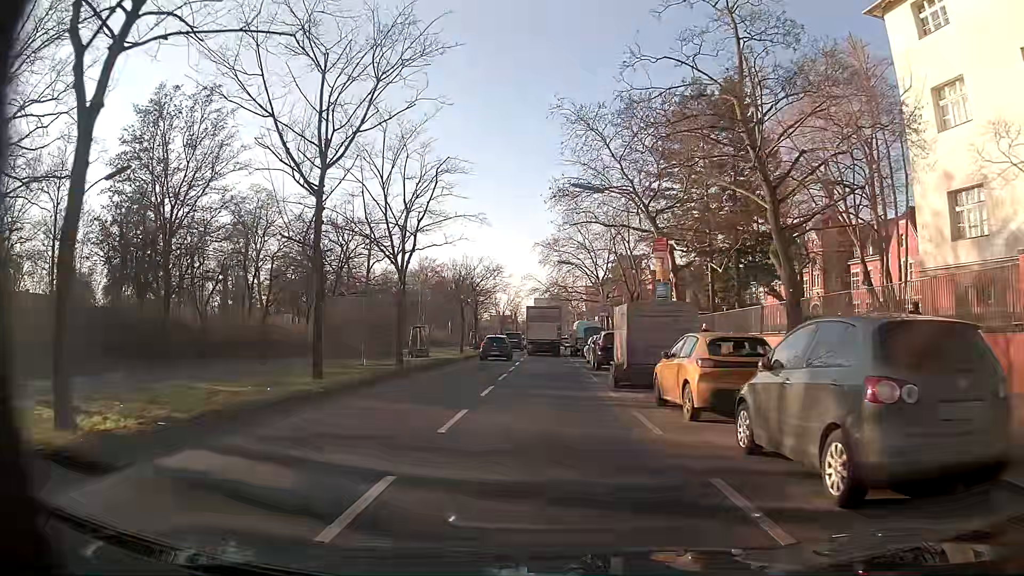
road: secondary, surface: asphalt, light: Day
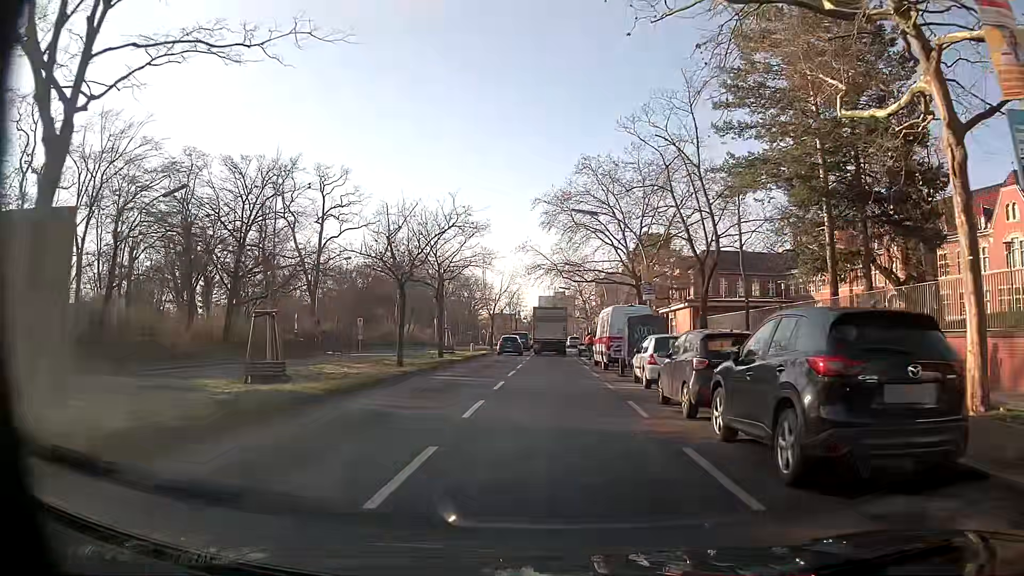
(+0.3, +22.5) m; 0°
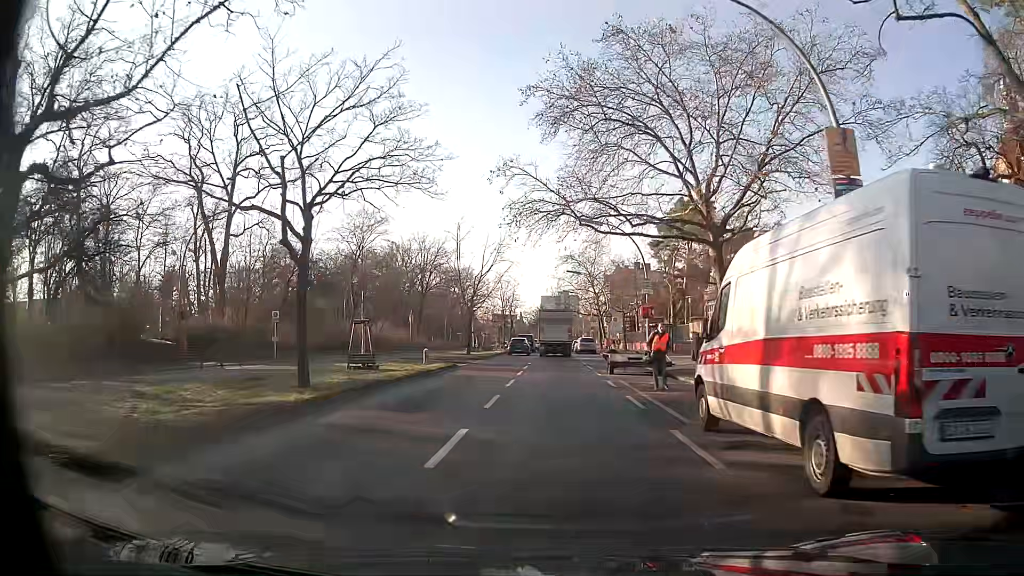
(+0.1, +22.5) m; +1°
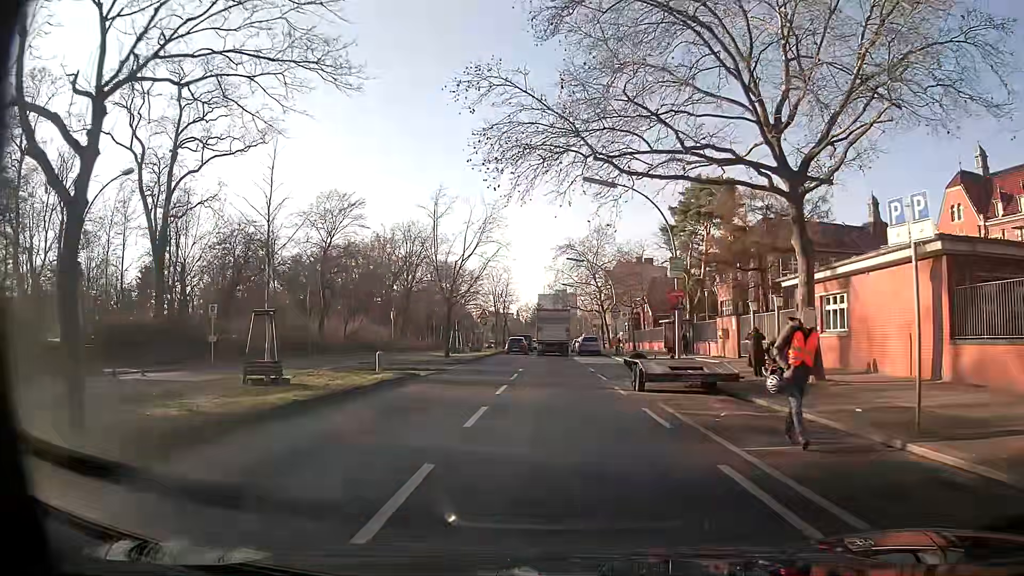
(0.0, +9.0) m; -1°
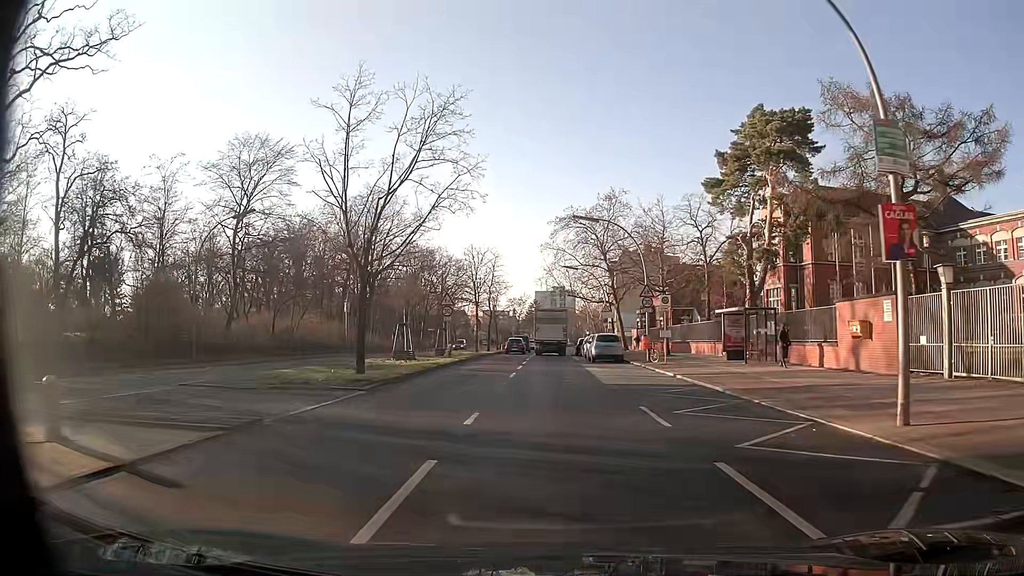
(+0.1, +18.0) m; +1°
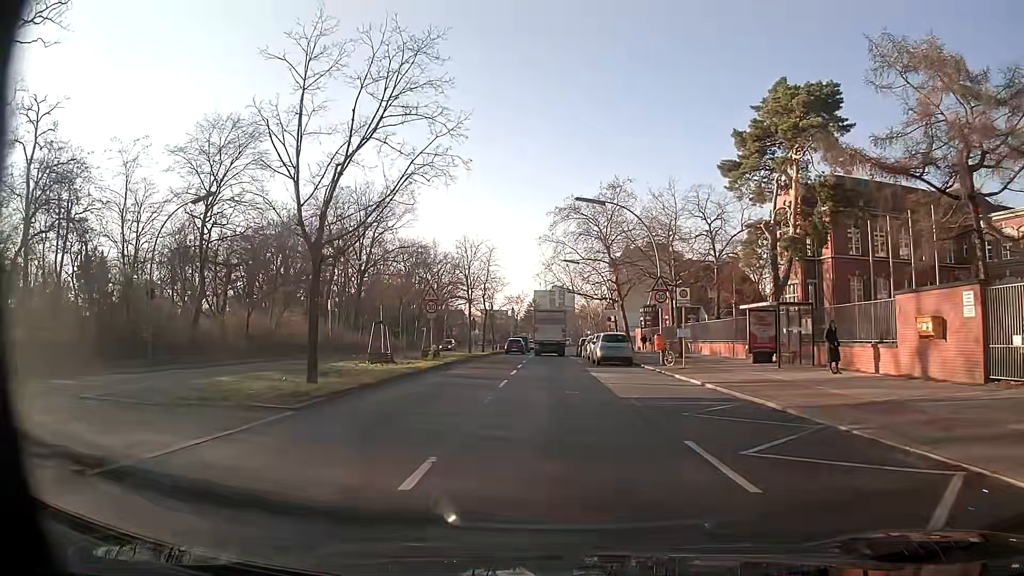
(0.0, +4.5) m; 0°
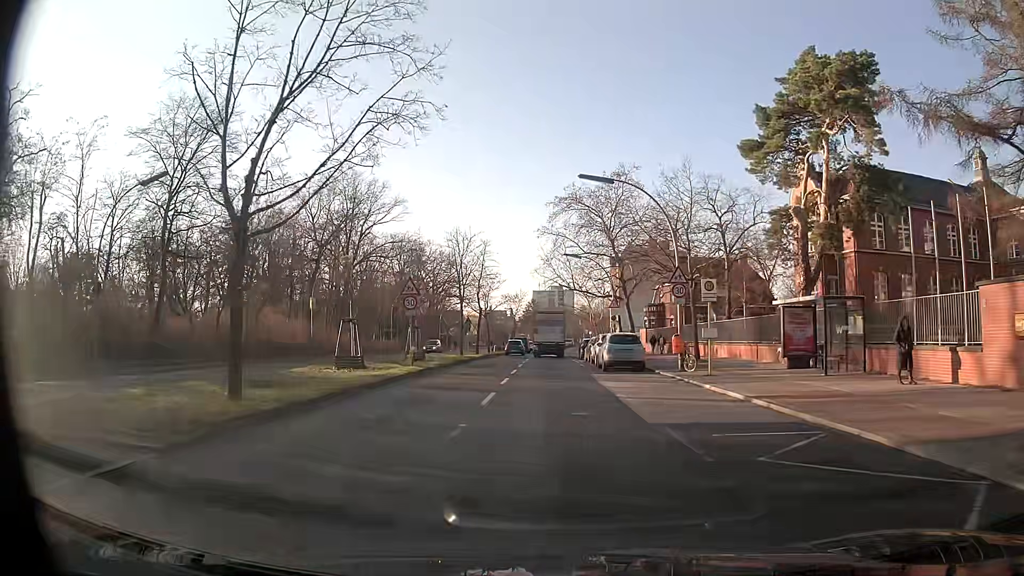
(0.0, +4.5) m; +1°
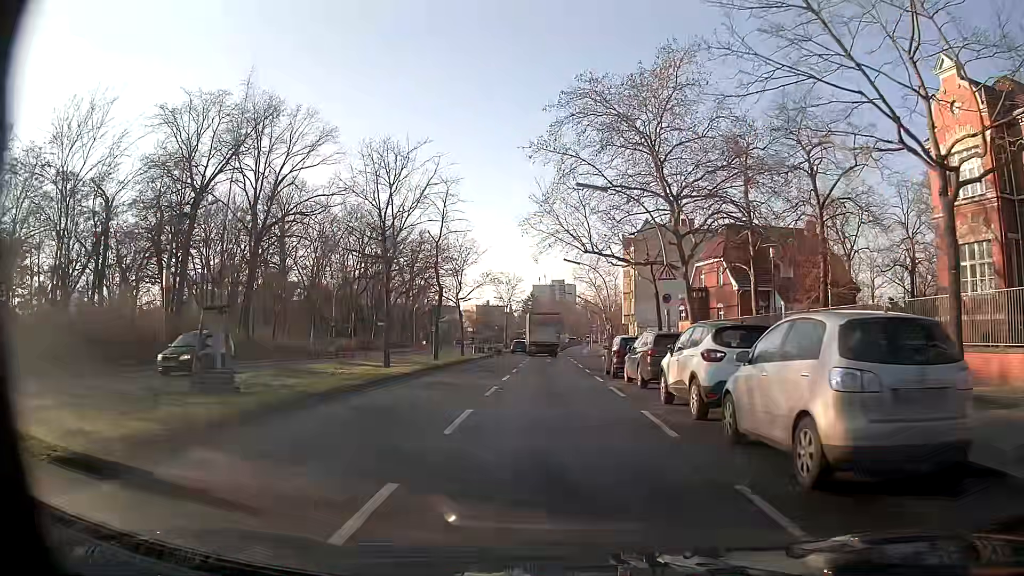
(-0.2, +22.6) m; -1°
(0, +10) (0, +20) (0, +30) (0, +40) (0, +50) (0, +60) (0, +70) (0, +80) (+1, +90) (+1, +100) m
